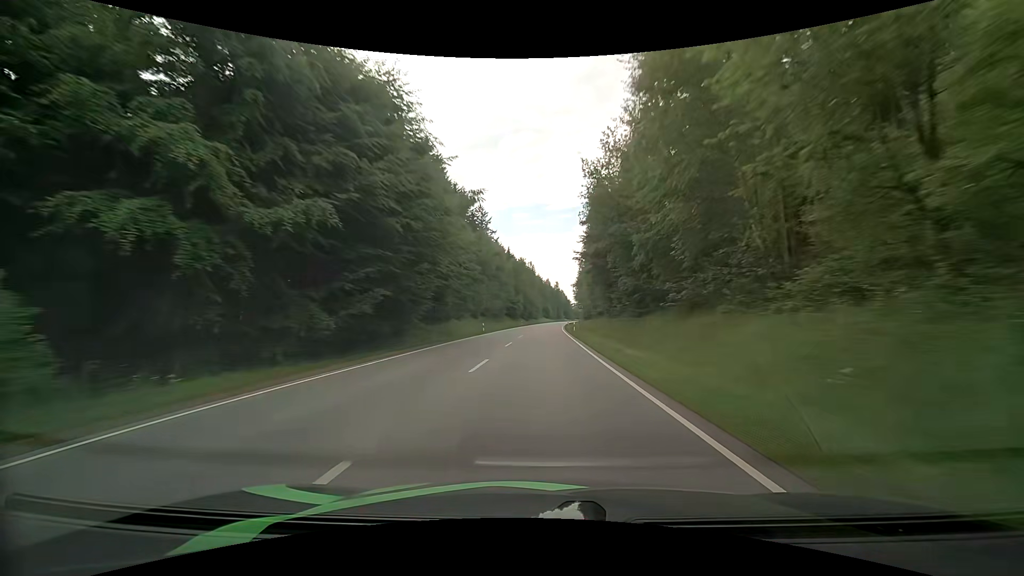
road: primary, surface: asphalt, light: Day
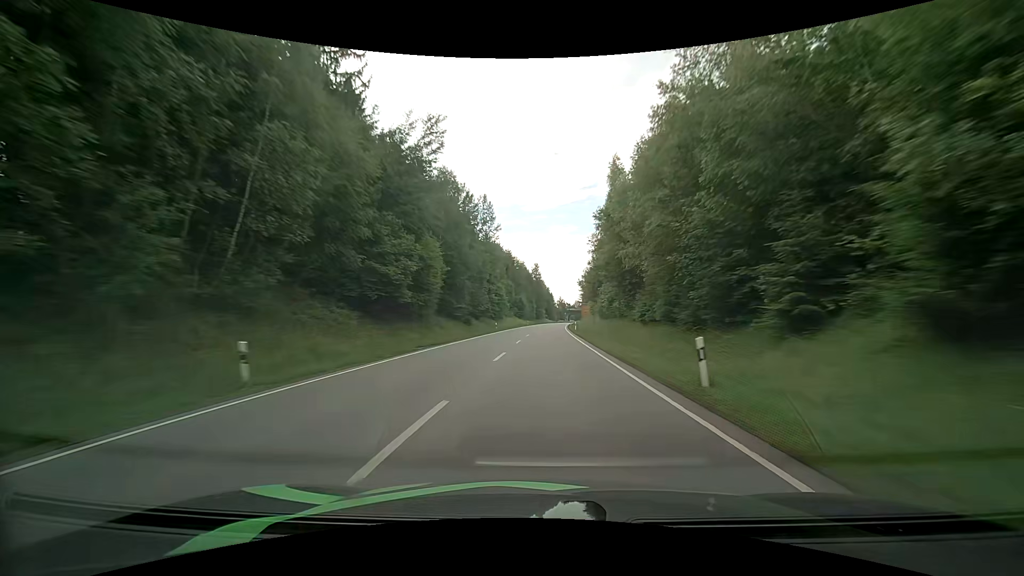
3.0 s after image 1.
(+2.4, +91.1) m; +2°
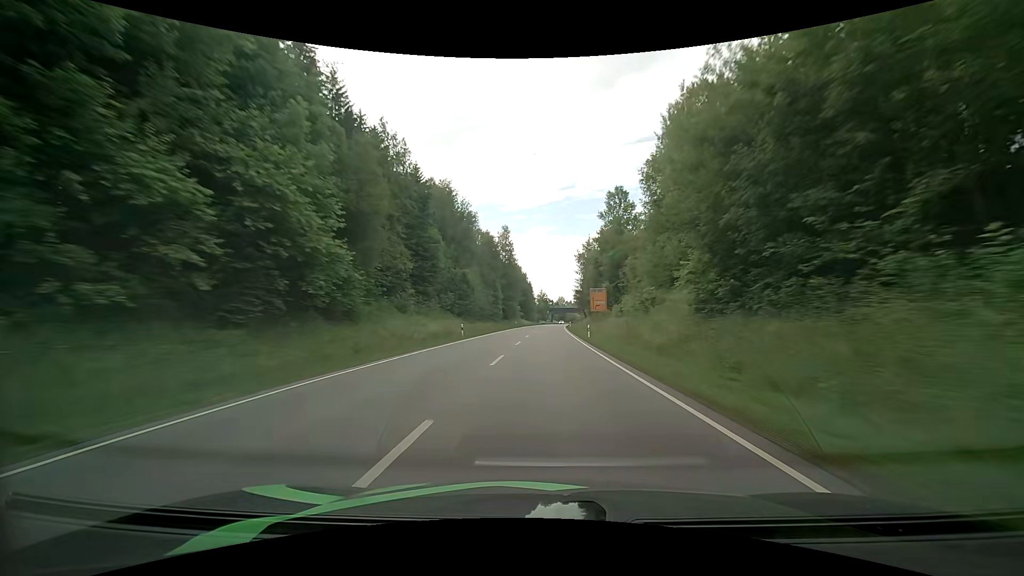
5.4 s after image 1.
(+2.4, +72.5) m; +3°
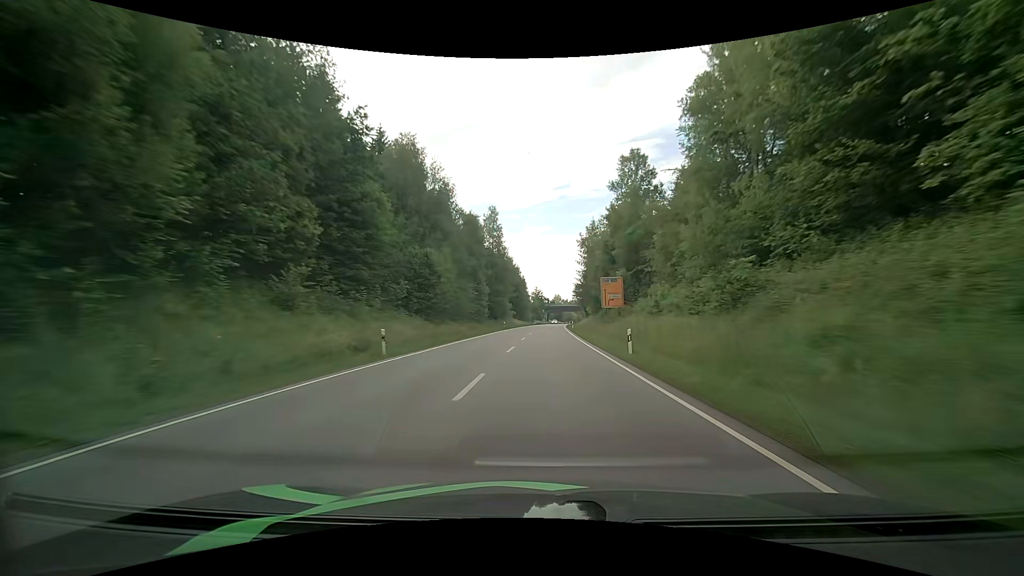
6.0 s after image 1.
(+0.1, +18.1) m; 0°
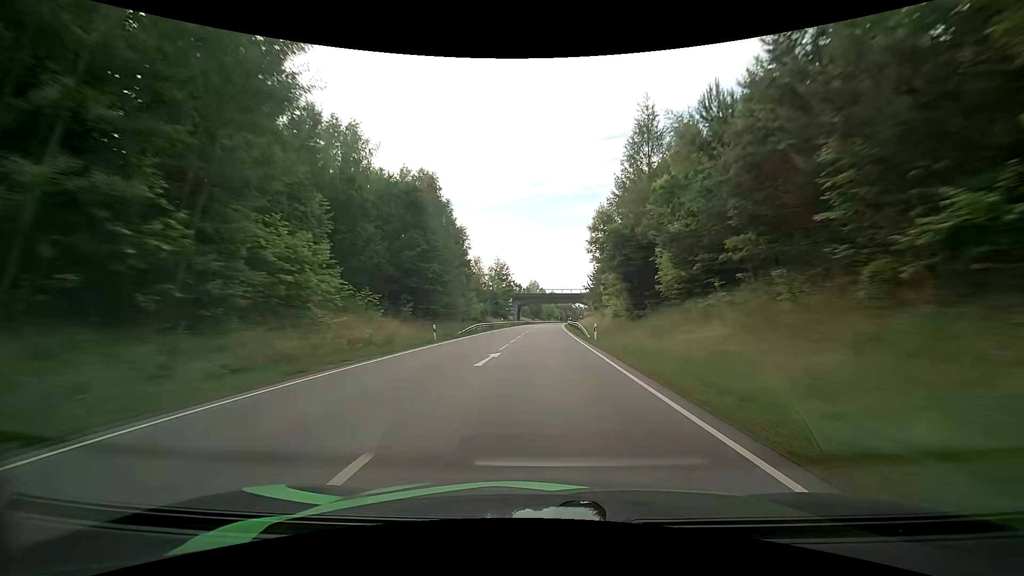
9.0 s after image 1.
(+3.0, +90.3) m; +4°
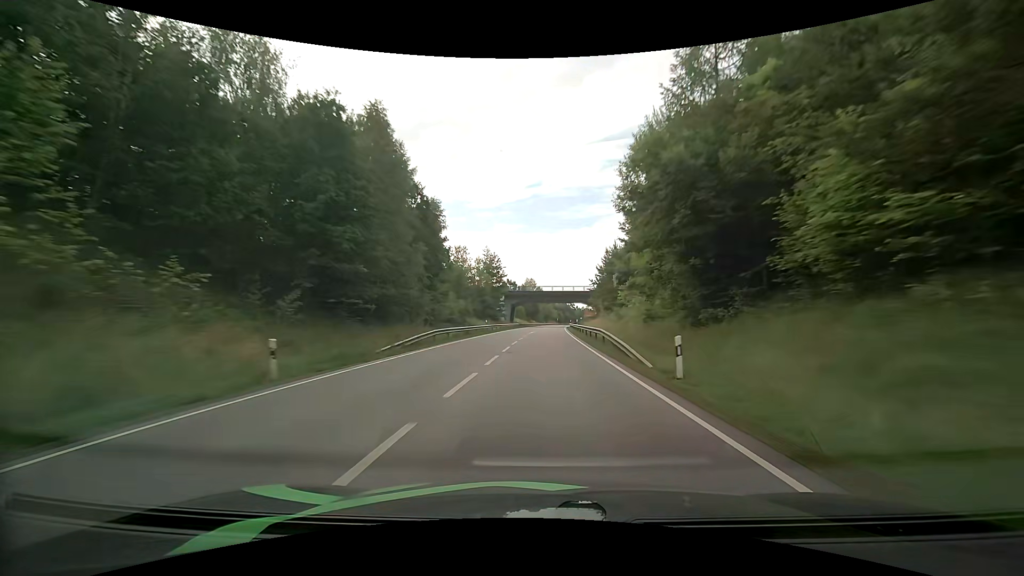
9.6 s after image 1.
(-0.1, +17.7) m; 0°
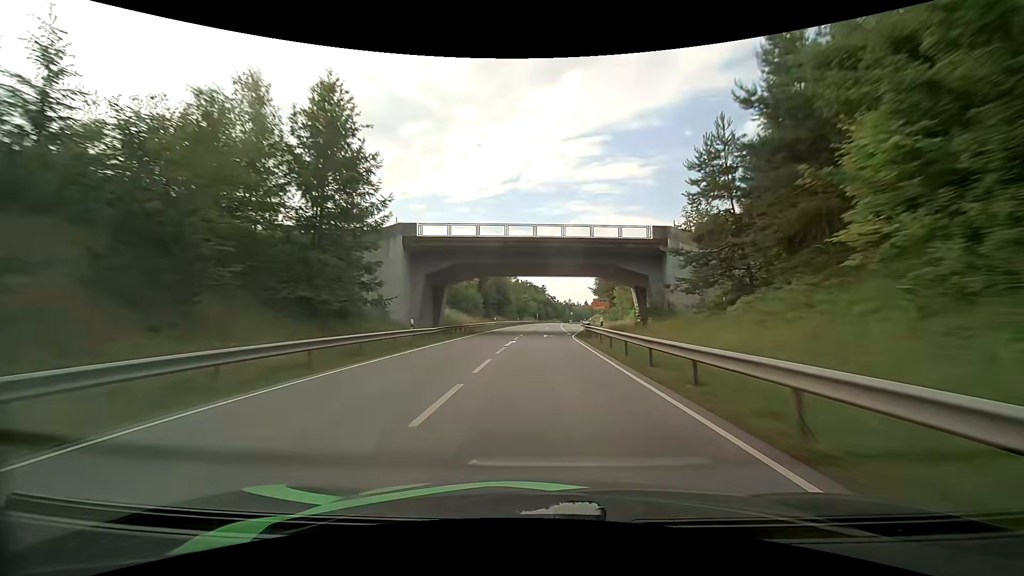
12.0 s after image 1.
(+1.1, +67.5) m; +3°
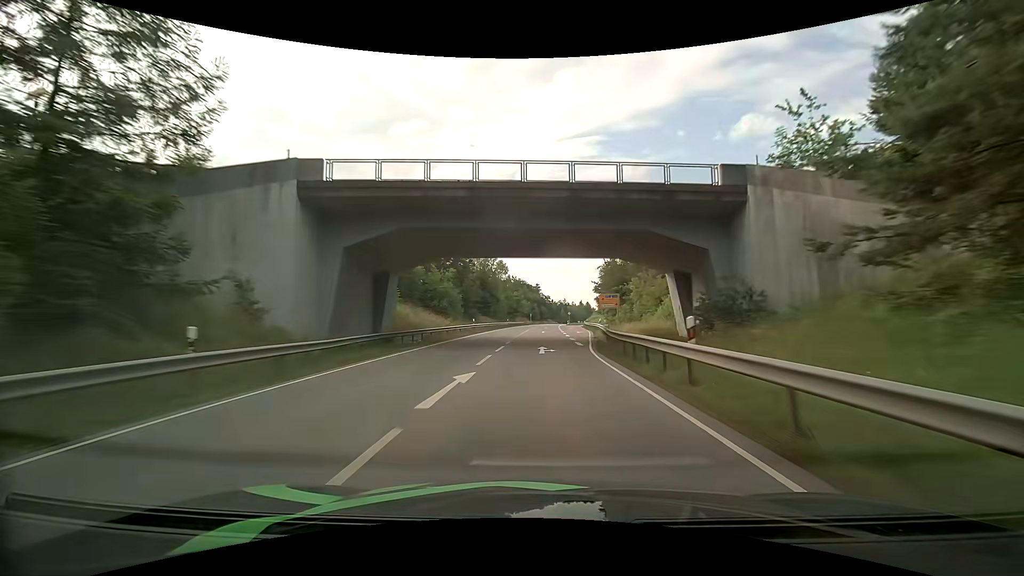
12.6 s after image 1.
(+0.1, +16.2) m; +1°
(0, +10) (0, +20) (0, +30) (0, +40) (+1, +50) (+1, +60) (+1, +70) (+2, +80) (+2, +90) (+3, +100) m
